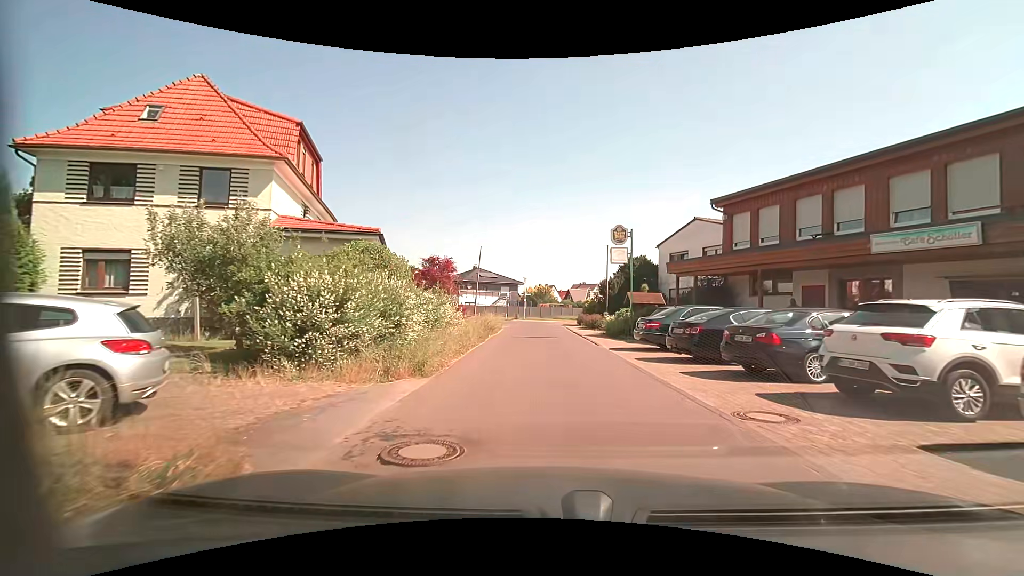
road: residential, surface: asphalt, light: Day
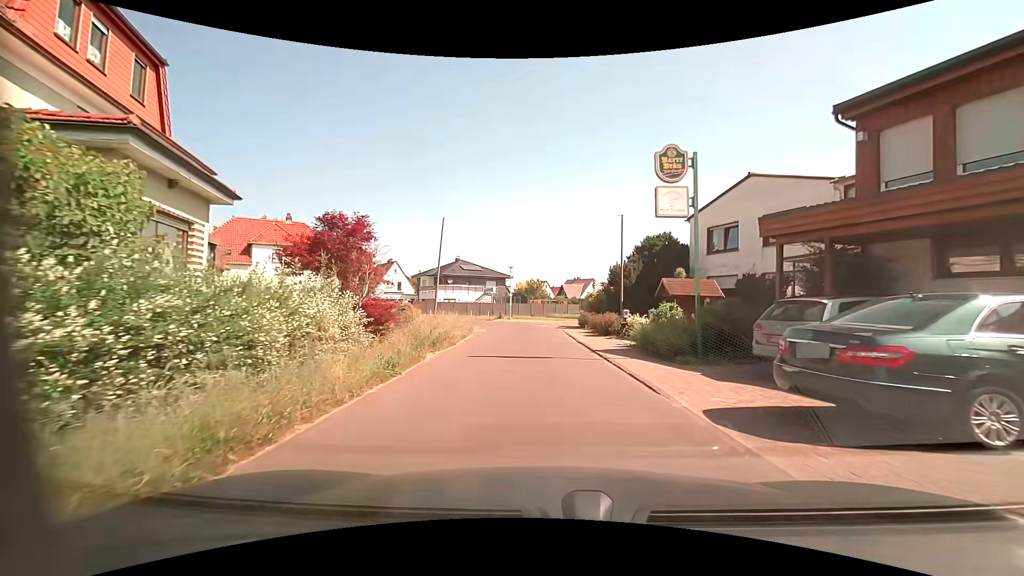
(+0.1, +11.1) m; +1°
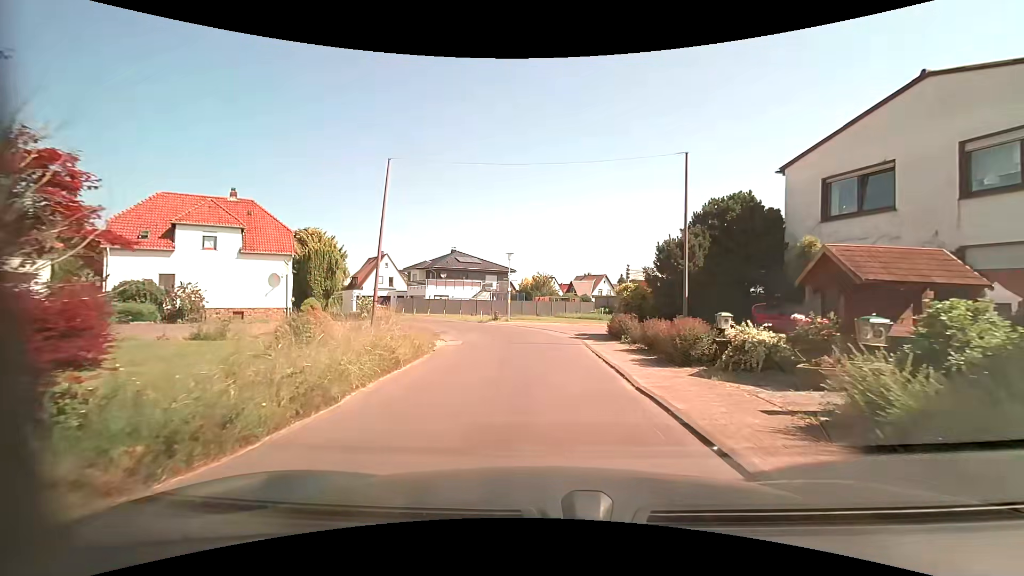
(-0.1, +10.6) m; -1°
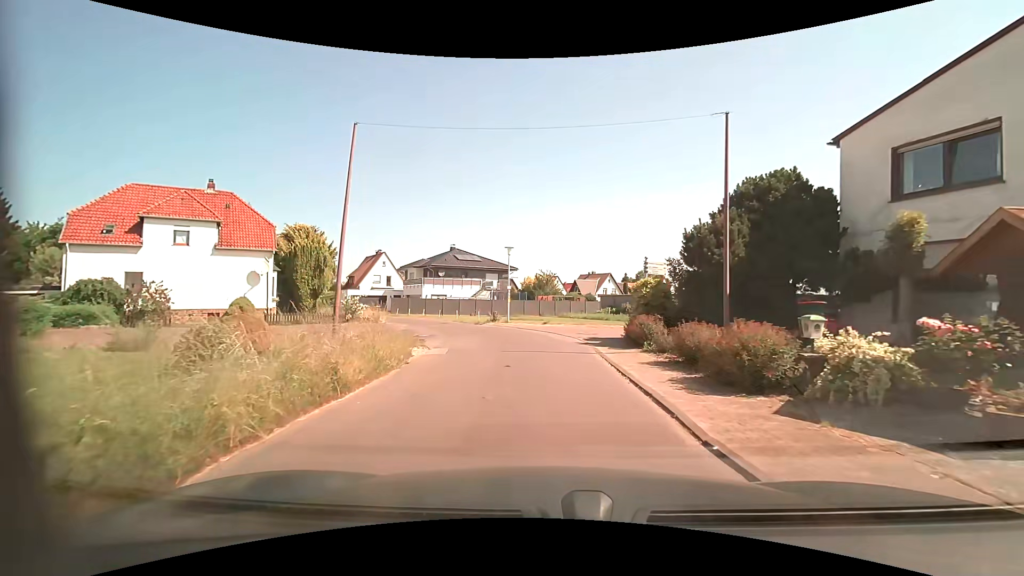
(0.0, +3.2) m; 0°
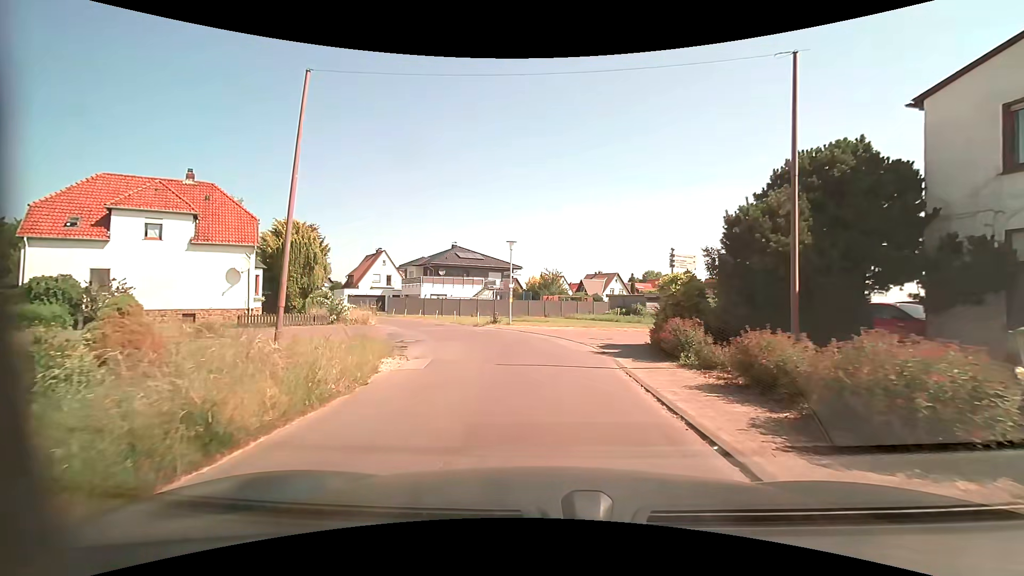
(0.0, +3.0) m; -1°
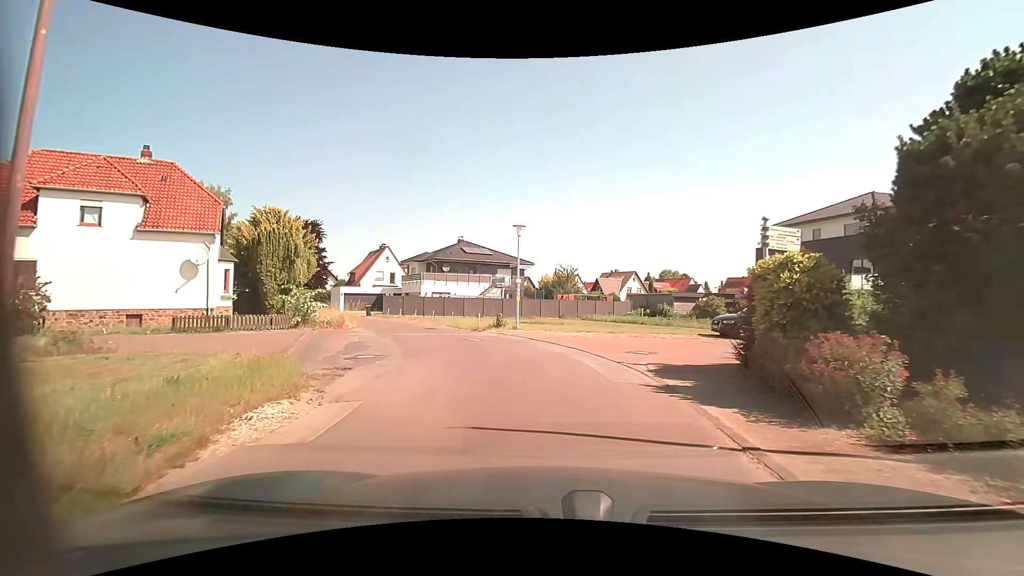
(-0.1, +5.5) m; -1°
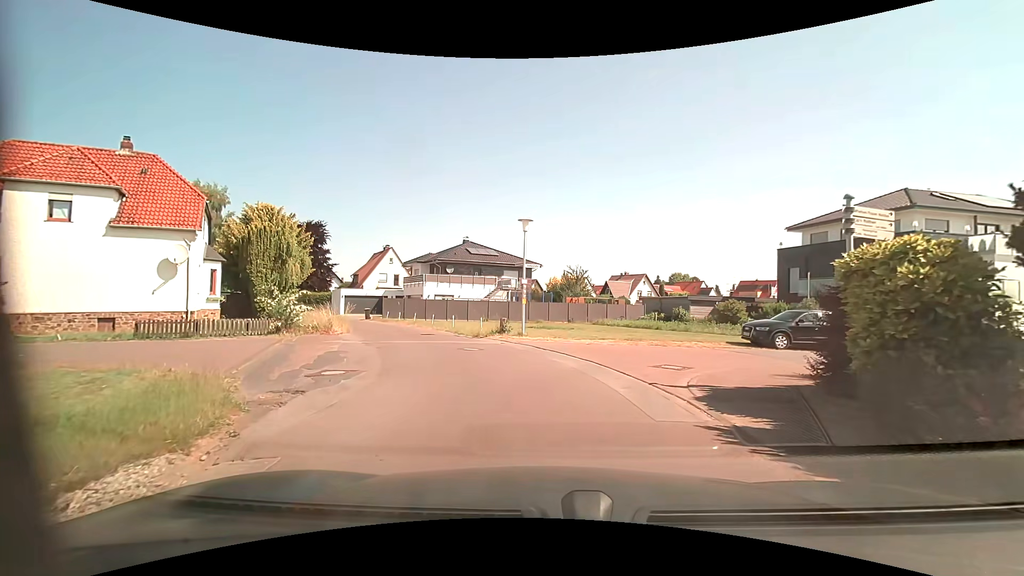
(0.0, +2.3) m; -1°
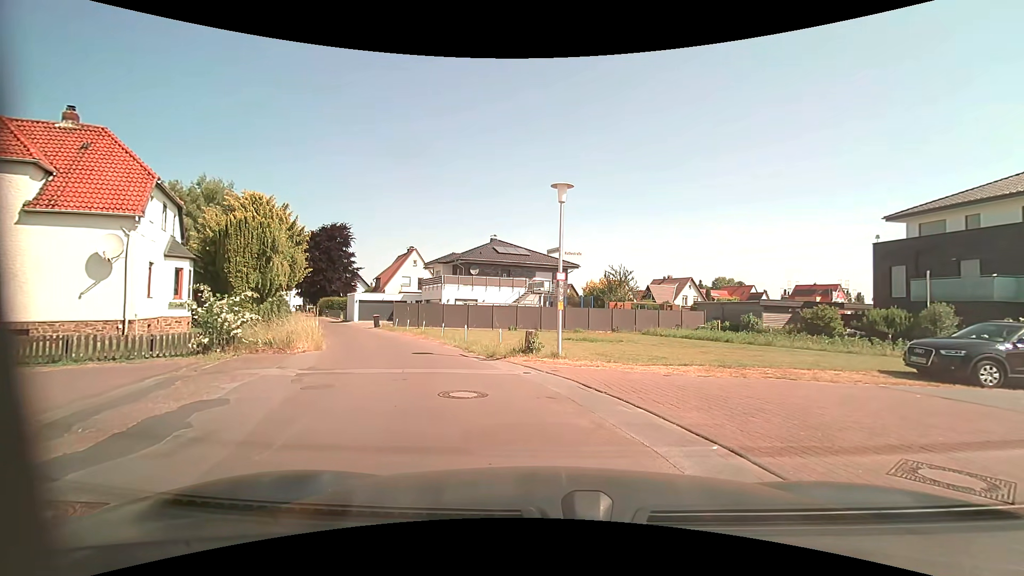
(-0.3, +6.4) m; -4°
(-1, +10) (-5, +19) (-9, +28) (-14, +37) (-19, +46) (-24, +55) (-28, +63) (-33, +72) (-38, +81) (-42, +90) m
